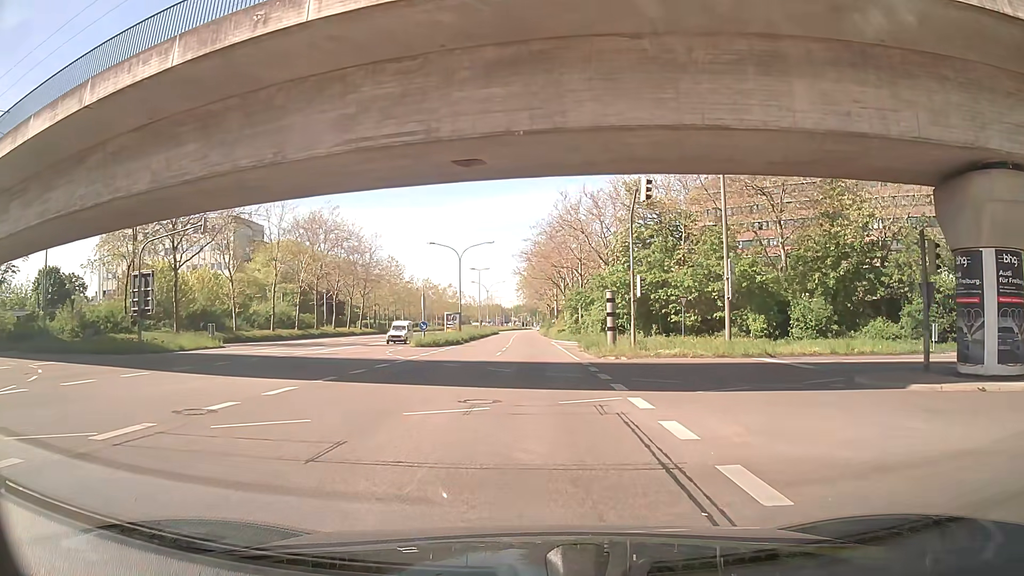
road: secondary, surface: asphalt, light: Day
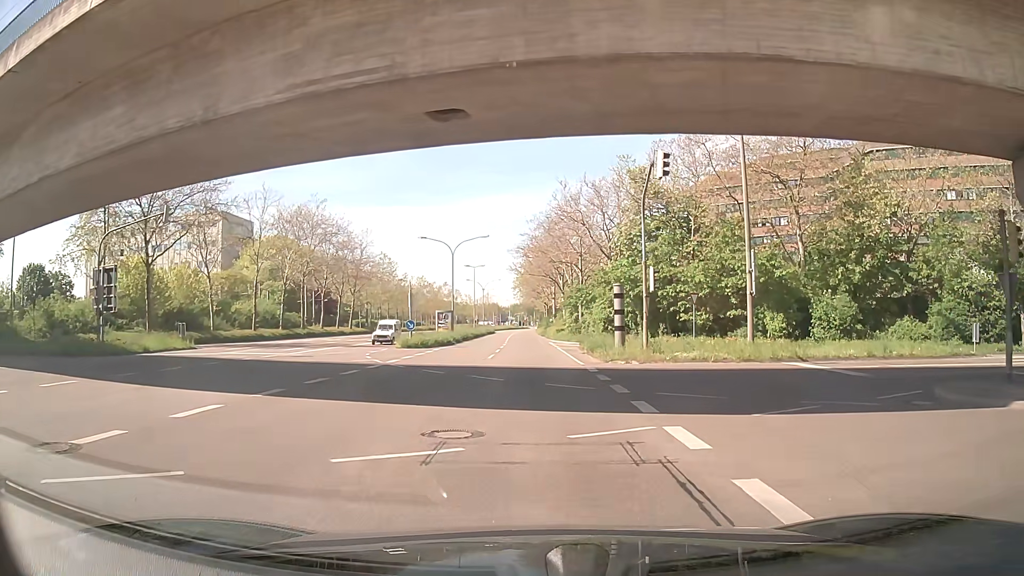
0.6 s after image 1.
(+0.1, +3.8) m; +1°
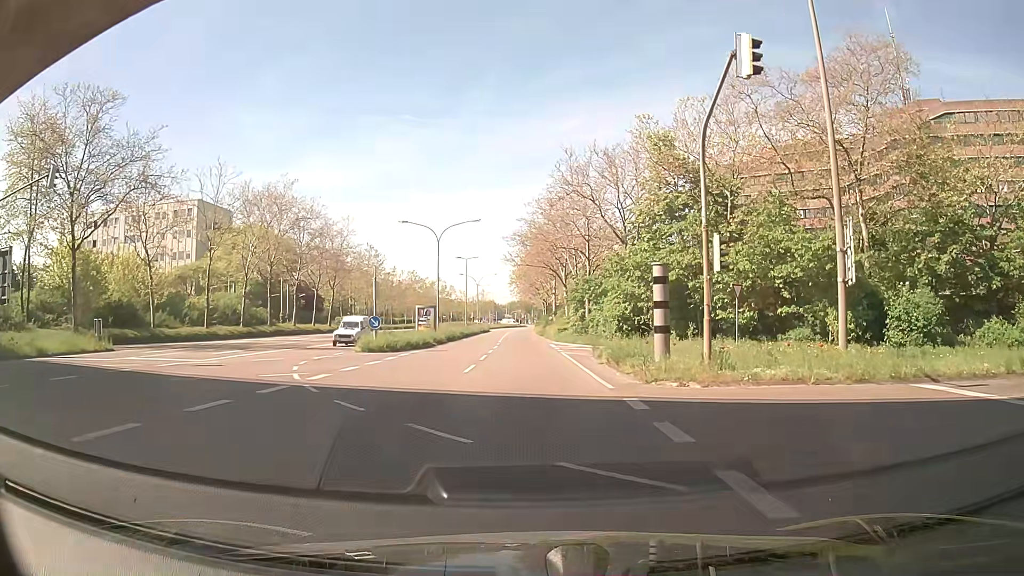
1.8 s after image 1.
(-0.1, +8.9) m; -2°
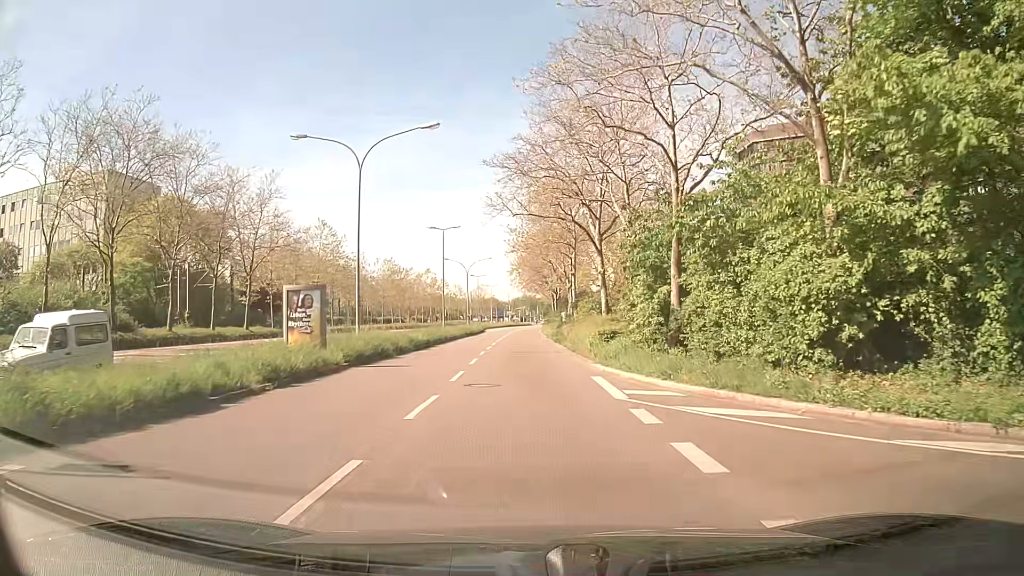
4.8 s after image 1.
(+0.7, +26.9) m; +1°
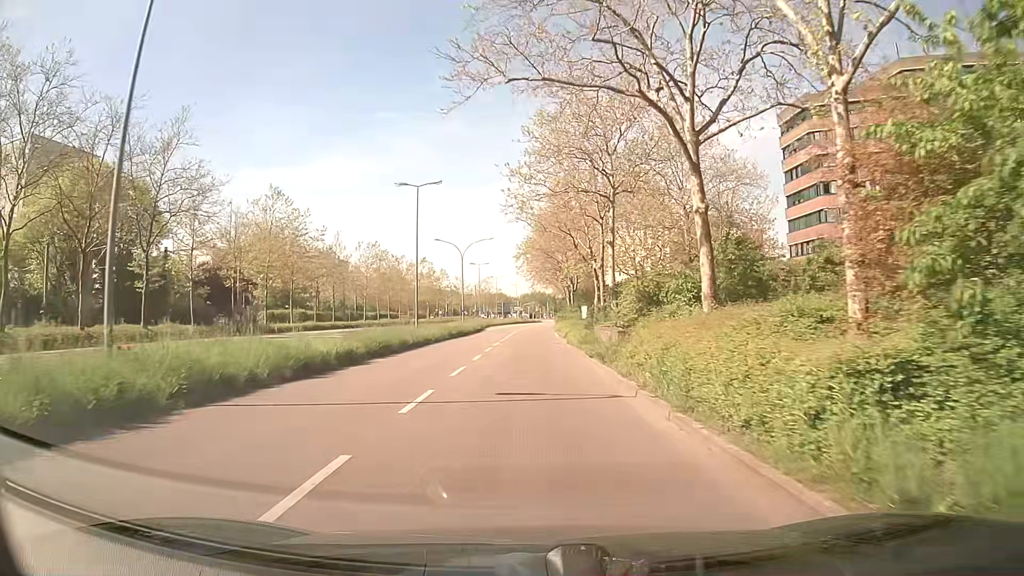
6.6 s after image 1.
(0.0, +18.1) m; -1°
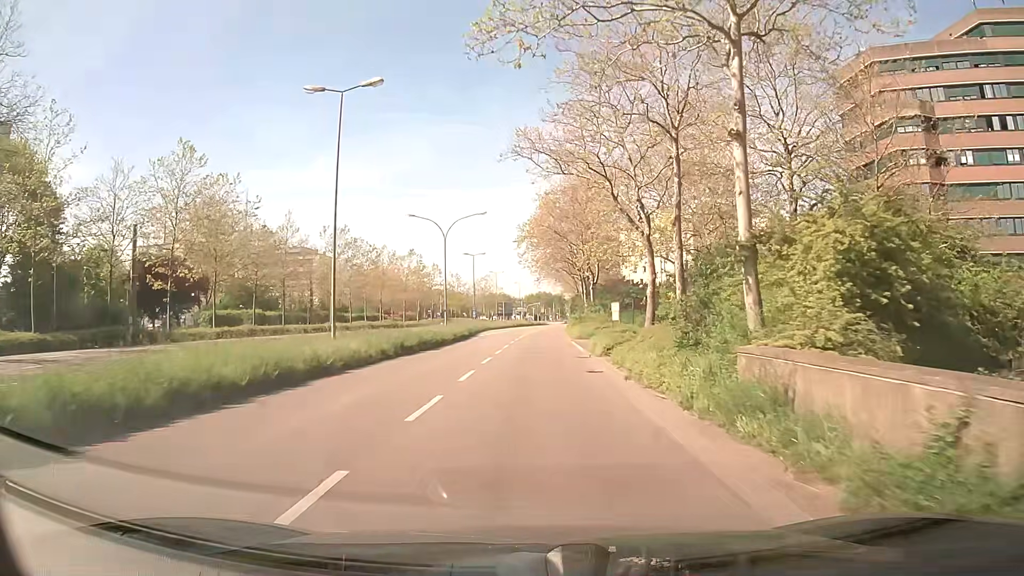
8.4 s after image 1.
(+0.1, +18.6) m; 0°
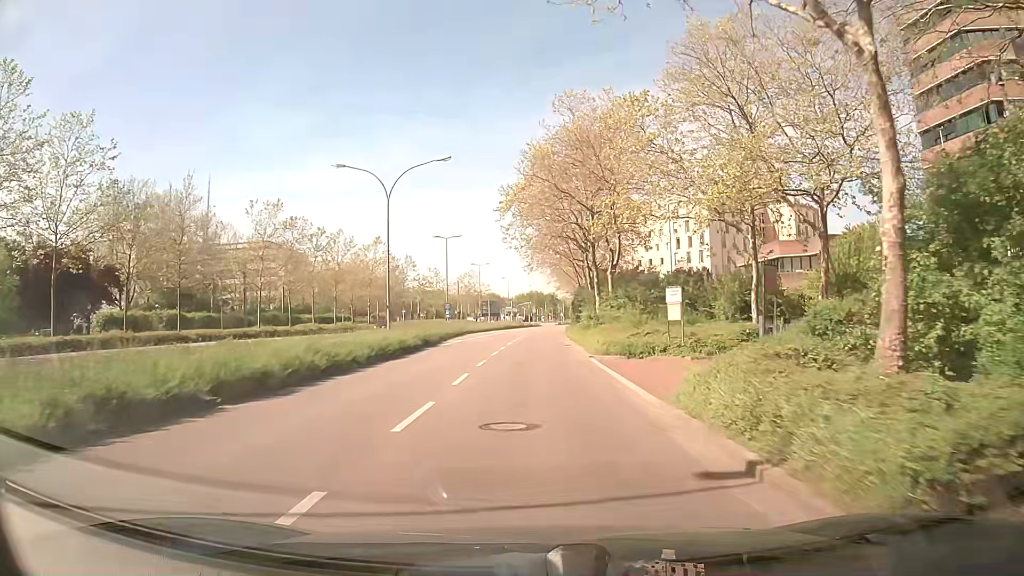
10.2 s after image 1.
(+0.1, +18.8) m; +1°
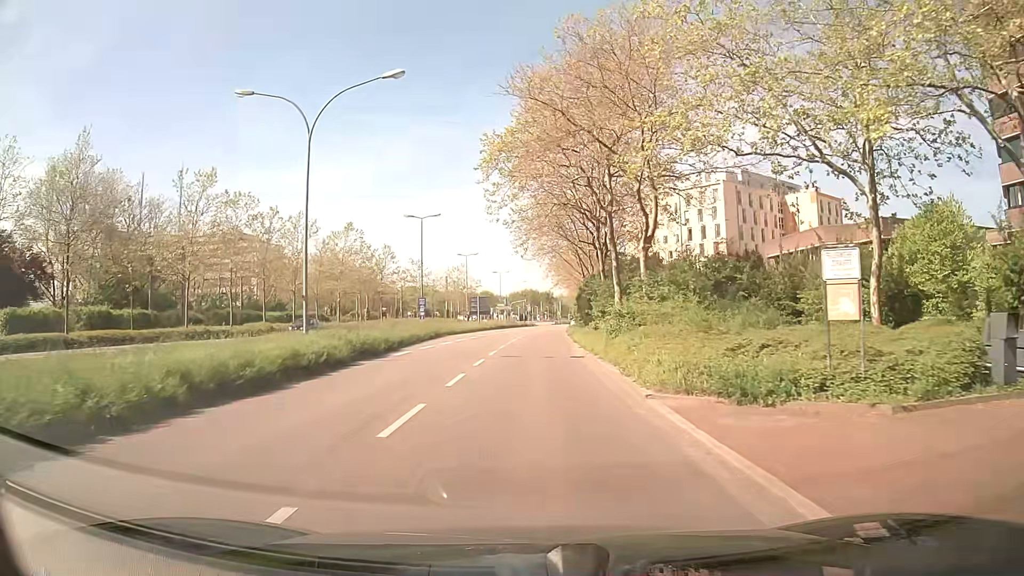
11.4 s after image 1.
(0.0, +12.6) m; 0°
(0, +10) (0, +20) (0, +30) (0, +40) (+1, +50) (+1, +60) (+2, +70) (+2, +80) (+3, +90) (+4, +100) m
